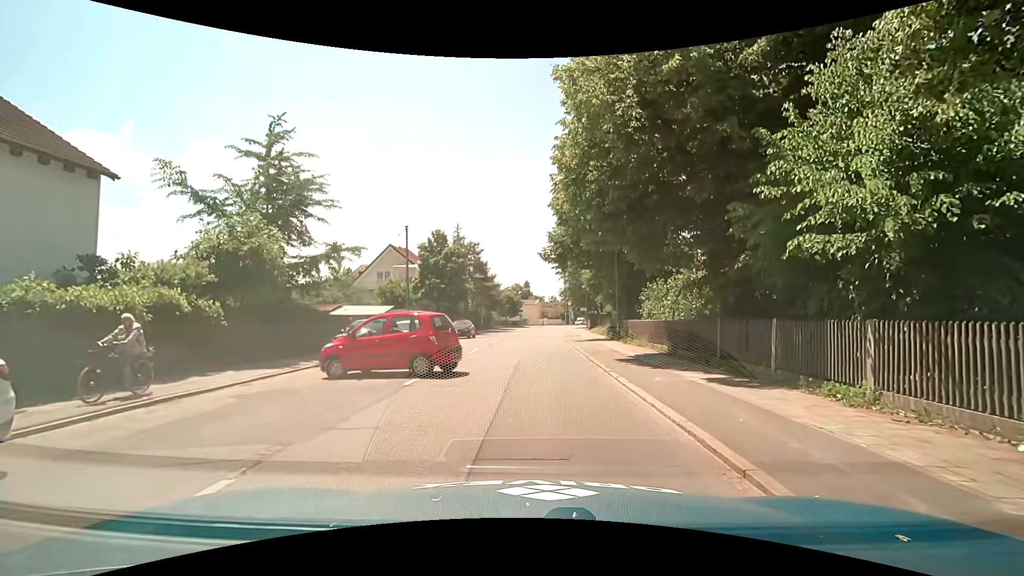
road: secondary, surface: asphalt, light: Day
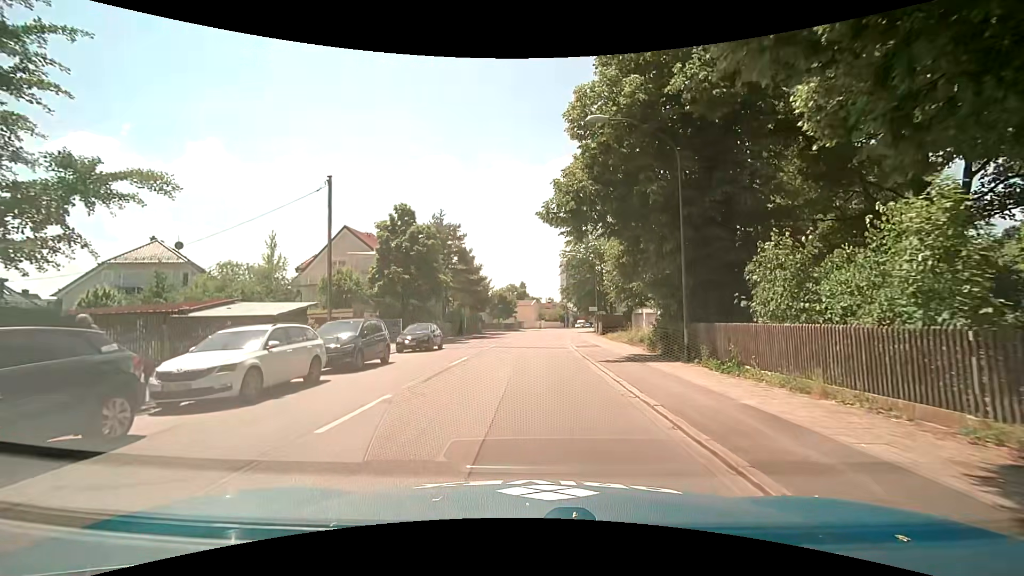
(+0.3, +14.2) m; +1°
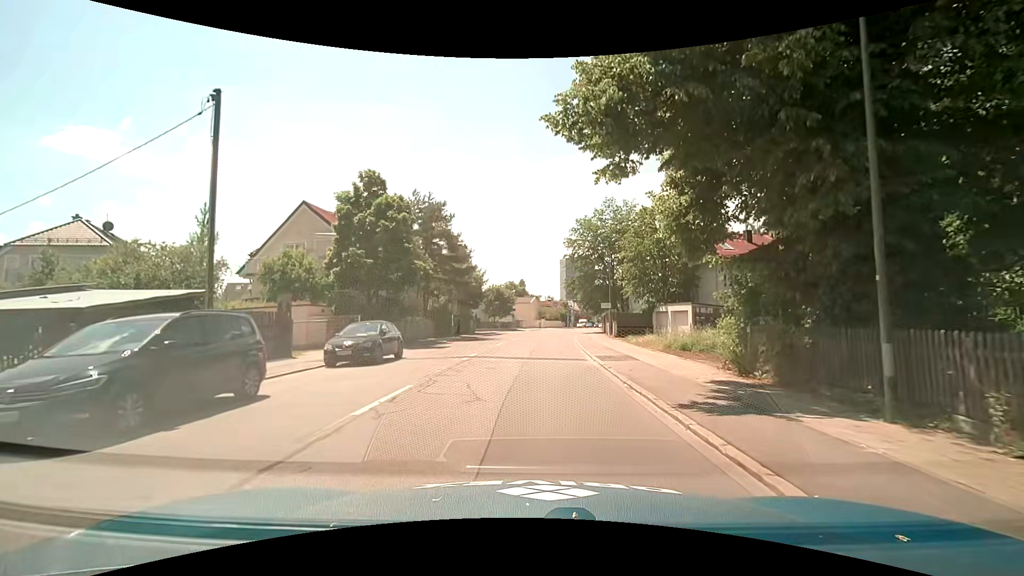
(0.0, +8.9) m; +1°
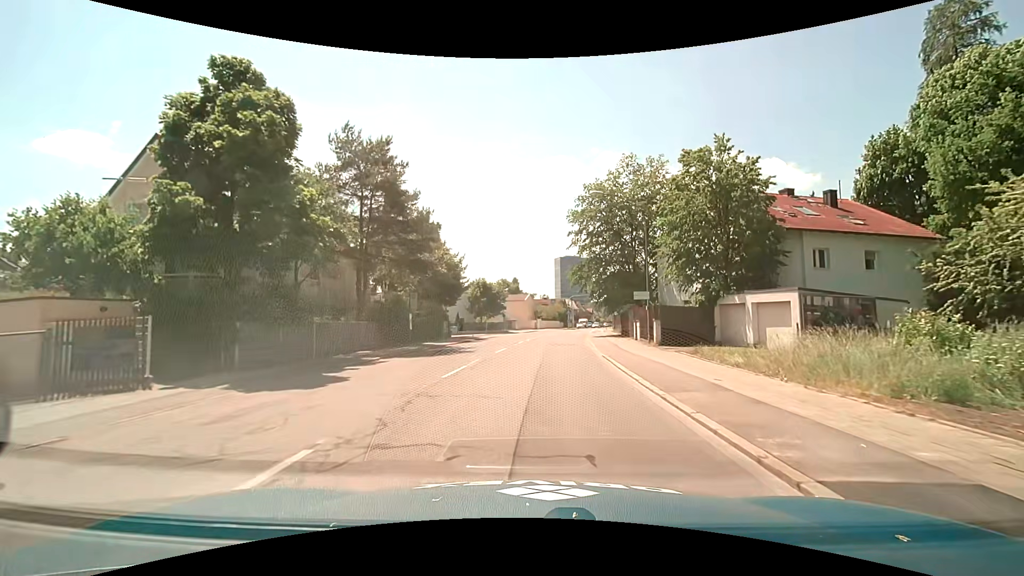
(-0.1, +15.0) m; 0°
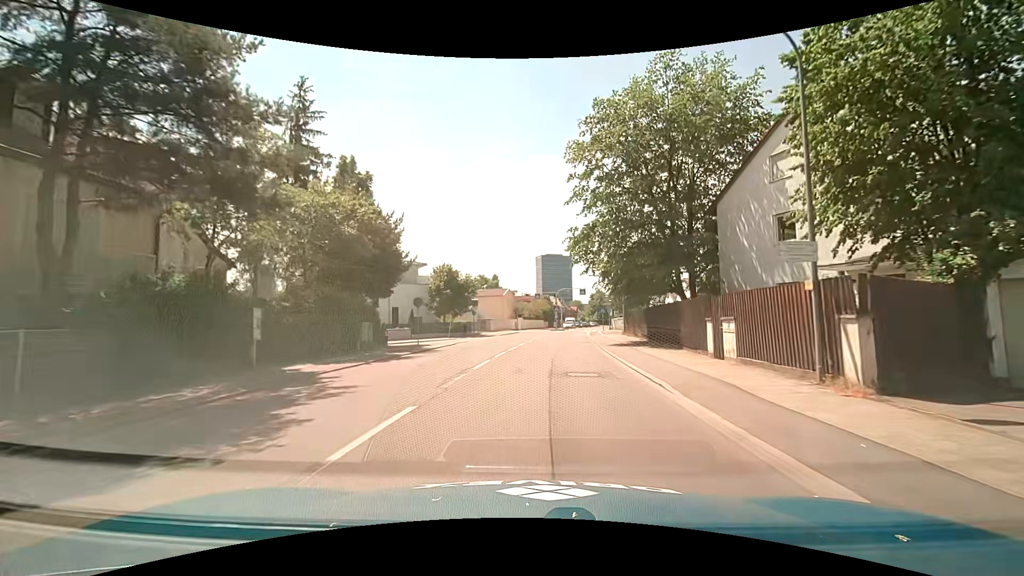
(+0.2, +16.8) m; +2°
(0, +10) (+1, +20) (+2, +30) (+3, +40) (+4, +50) (+5, +60) (+7, +70) (+8, +79) (+10, +89) (+12, +99) m
